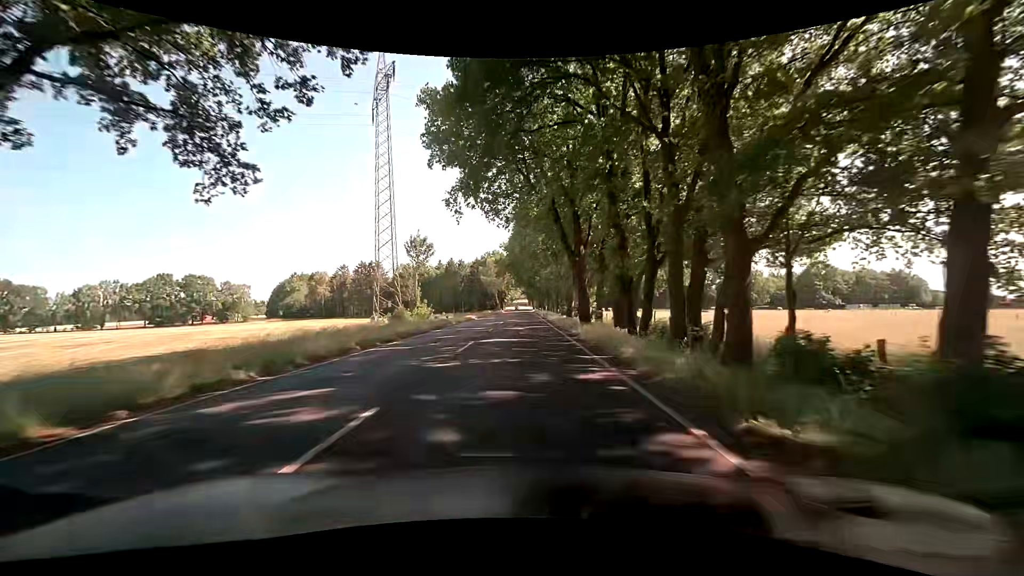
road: primary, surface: asphalt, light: Day
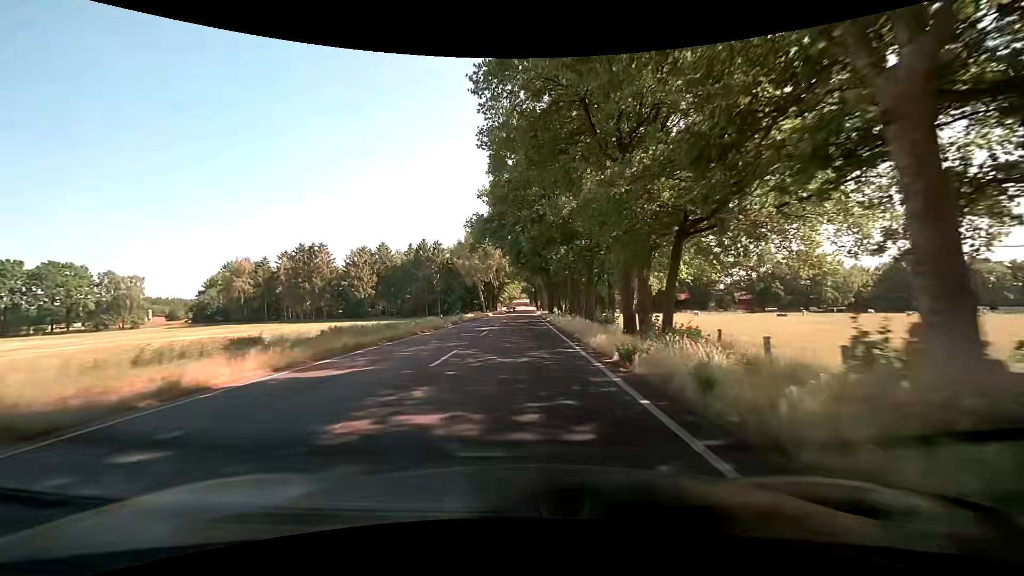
(-1.0, +52.8) m; -1°
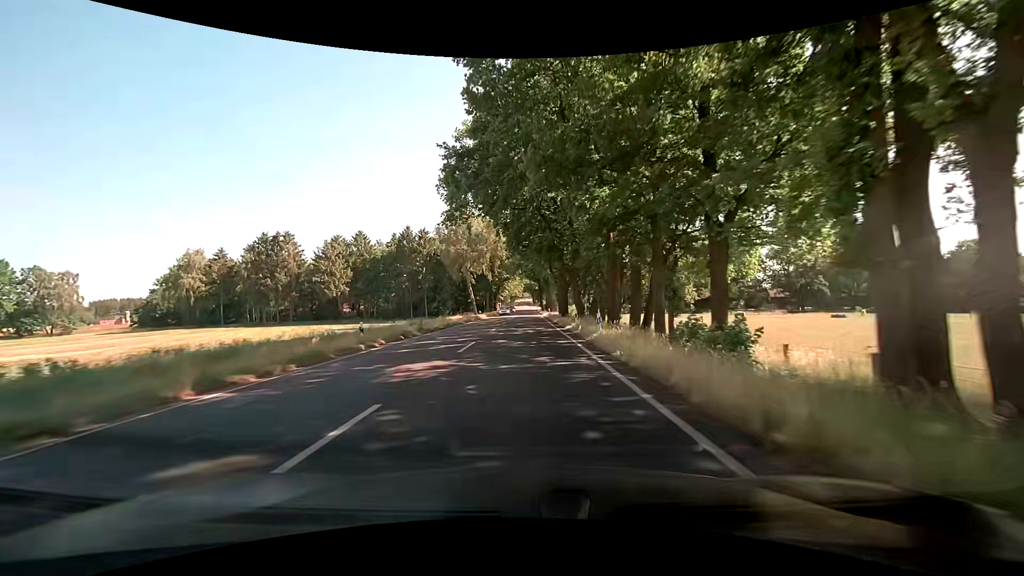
(0.0, +21.1) m; 0°
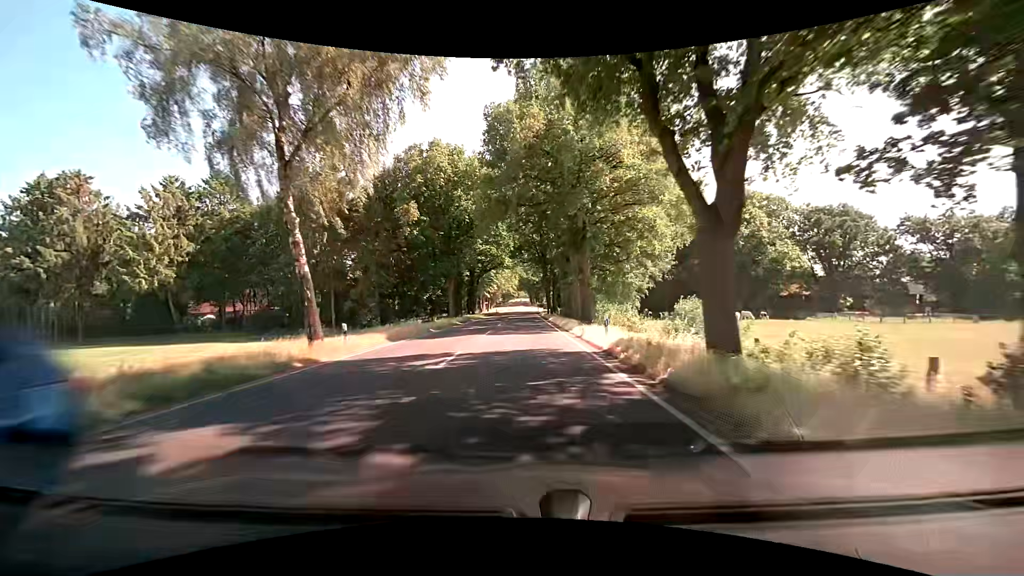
(+0.3, +53.3) m; +1°
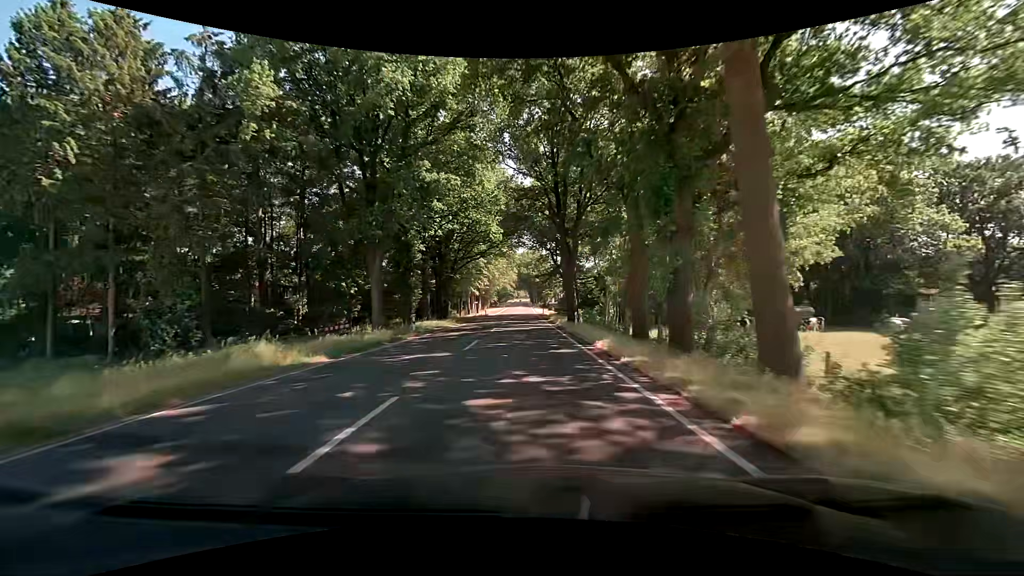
(-0.1, +32.5) m; 0°
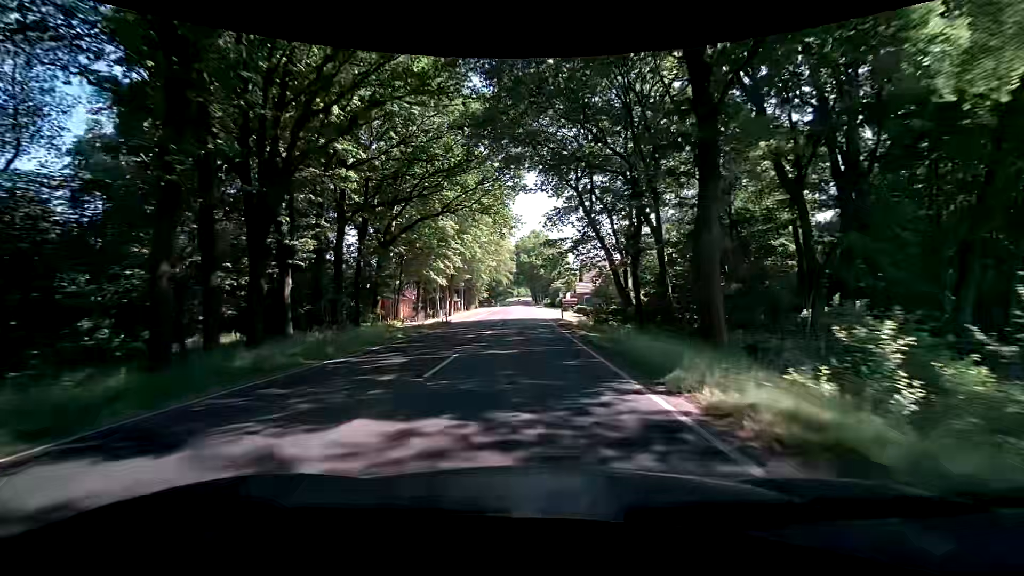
(-0.2, +43.1) m; -1°
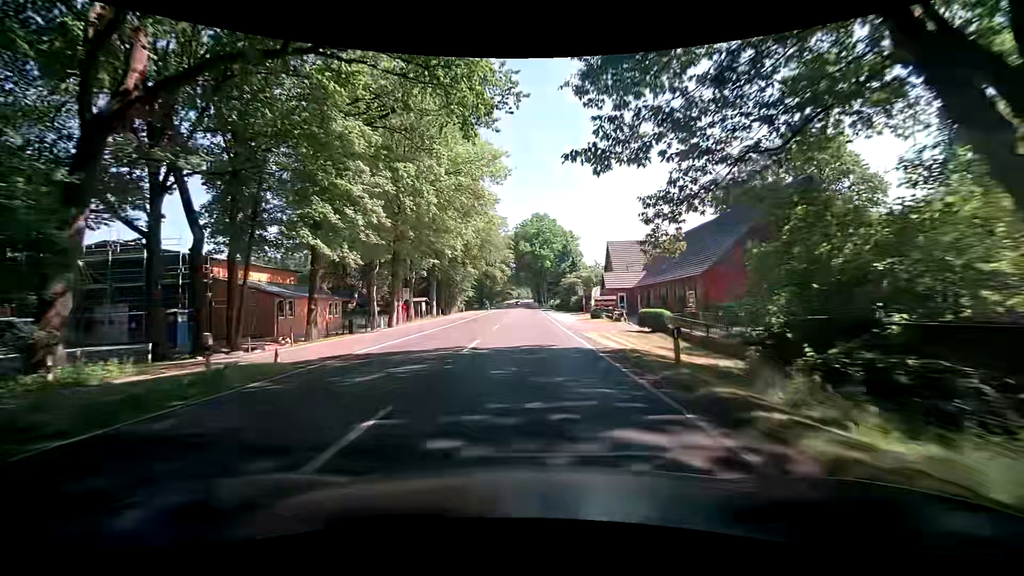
(+0.2, +32.0) m; +1°
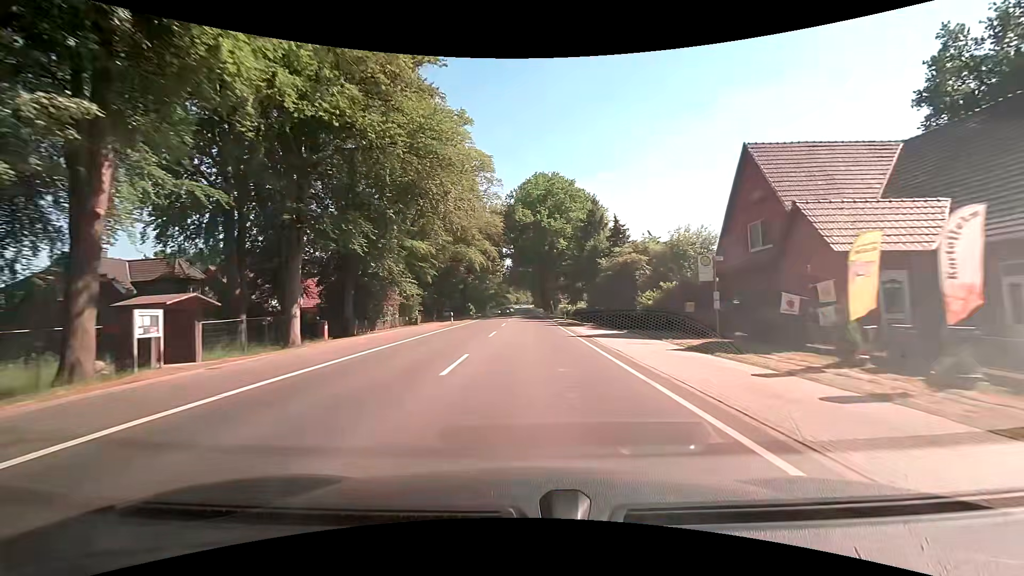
(-0.2, +42.2) m; 0°
(0, +10) (0, +20) (0, +30) (0, +40) (+1, +50) (+1, +60) (+1, +70) (+1, +80) (+1, +90) (+1, +100) m
